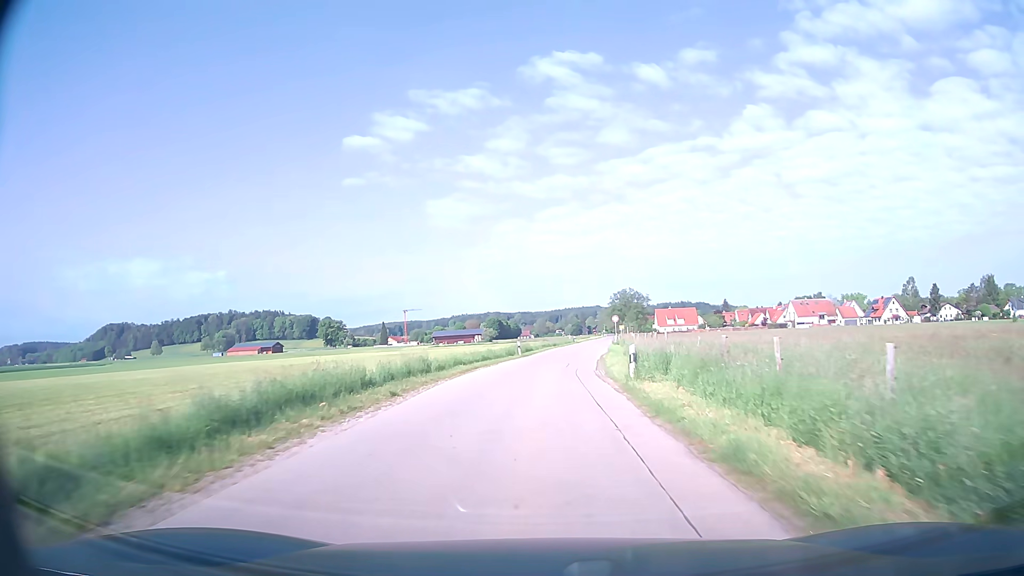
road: unclassified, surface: asphalt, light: Day
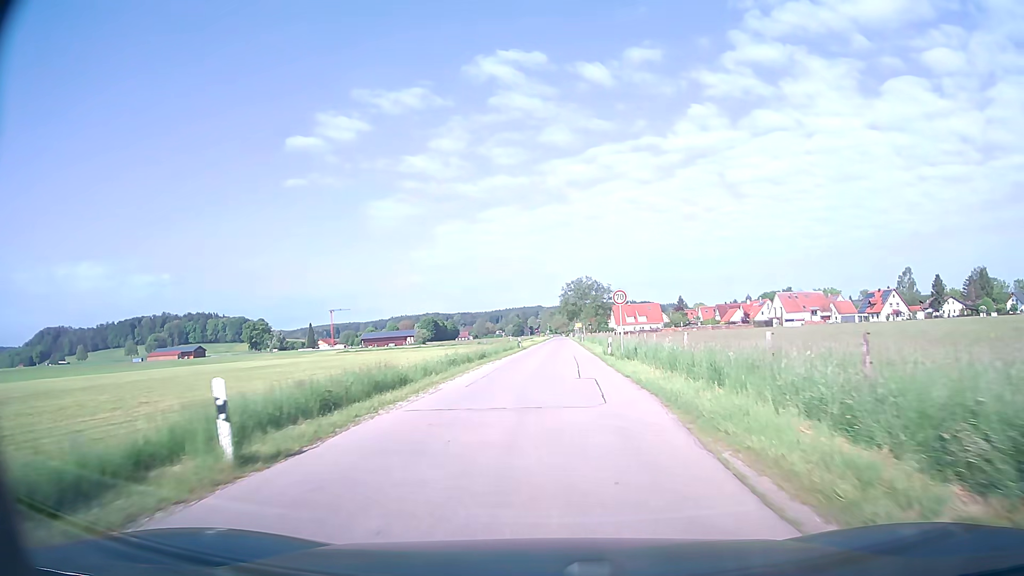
(+1.3, +35.8) m; +5°
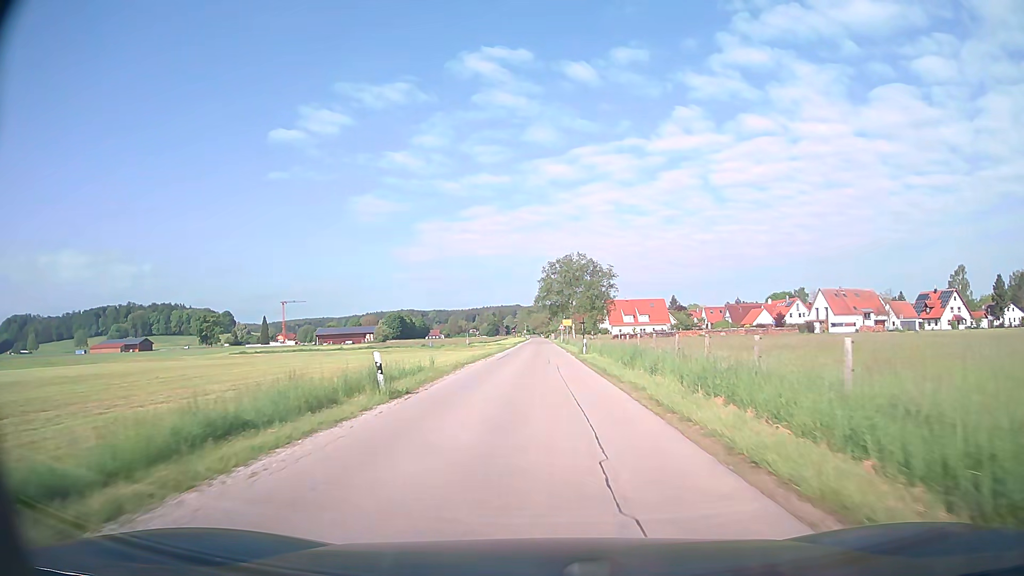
(+0.7, +42.3) m; +1°
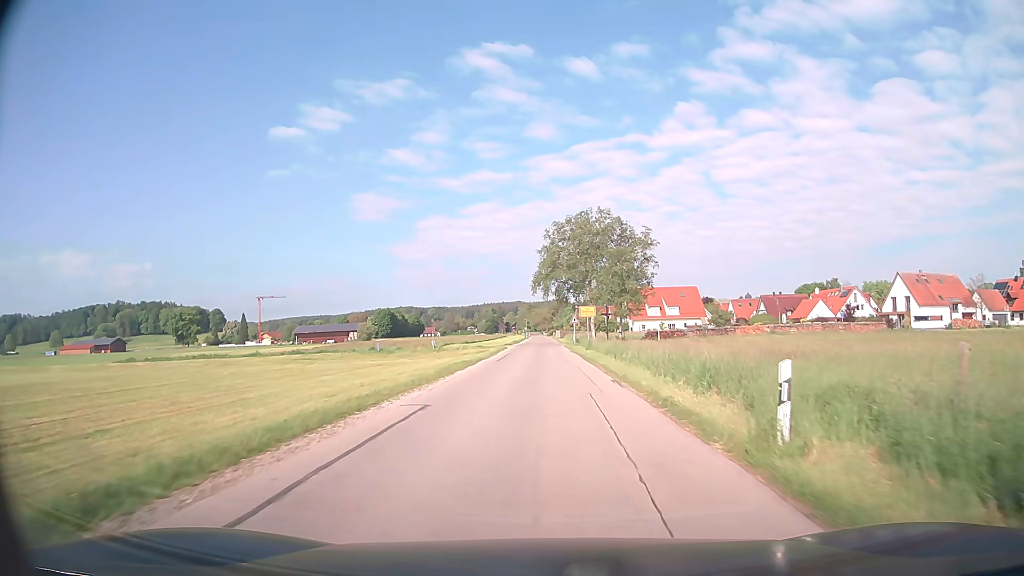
(-0.1, +32.4) m; 0°
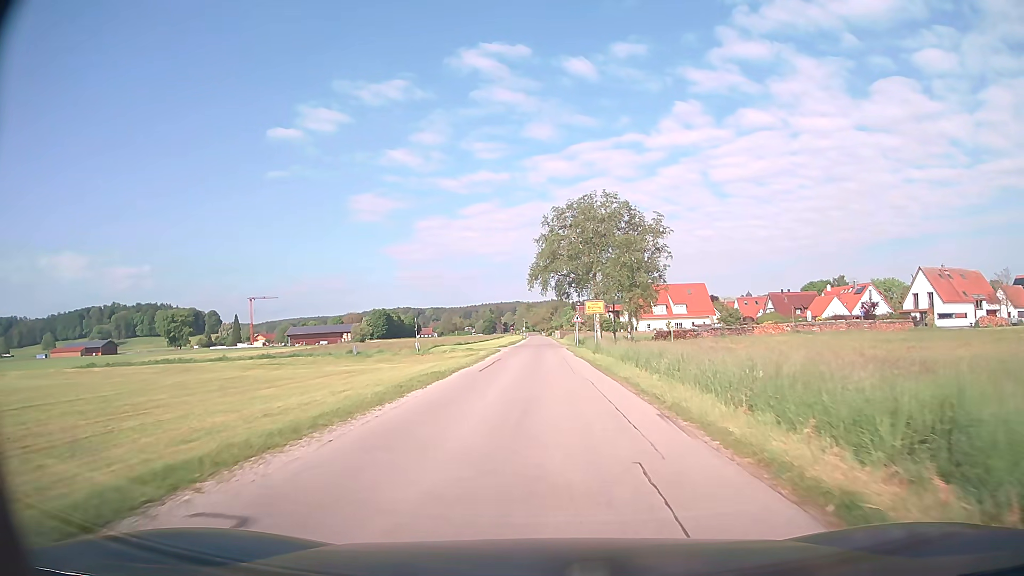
(0.0, +7.7) m; 0°
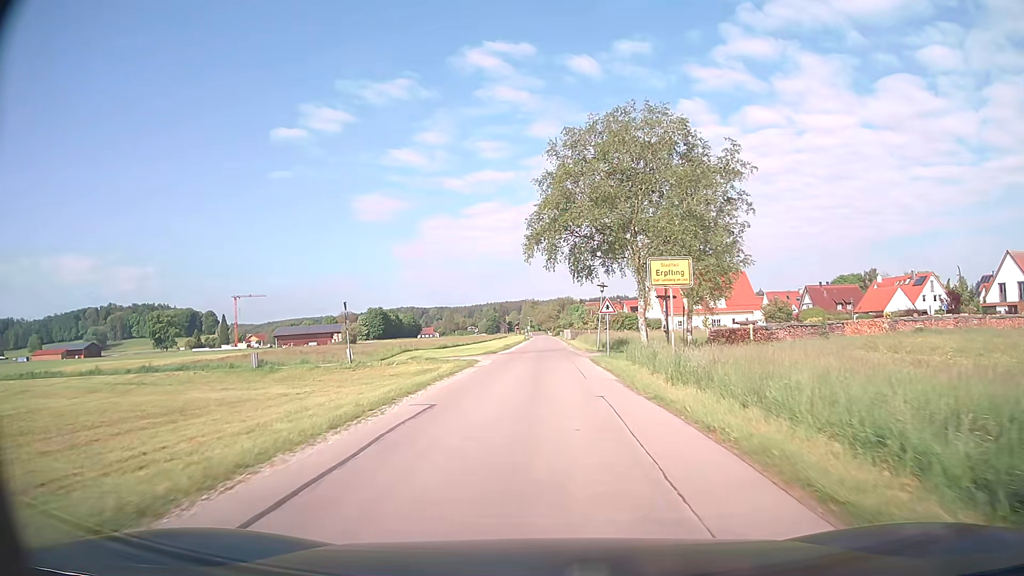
(-0.1, +21.8) m; -1°
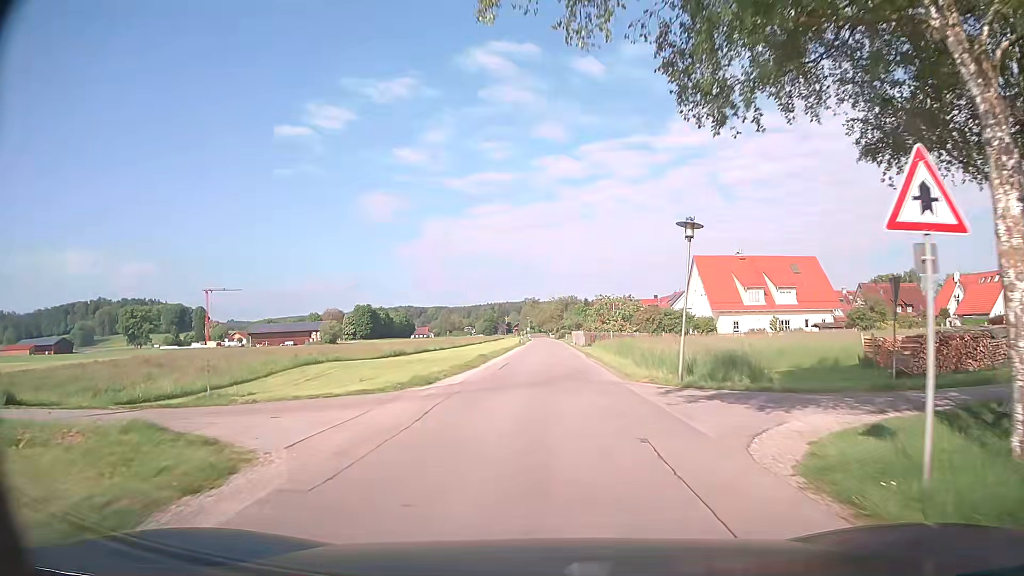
(-0.1, +26.8) m; 0°
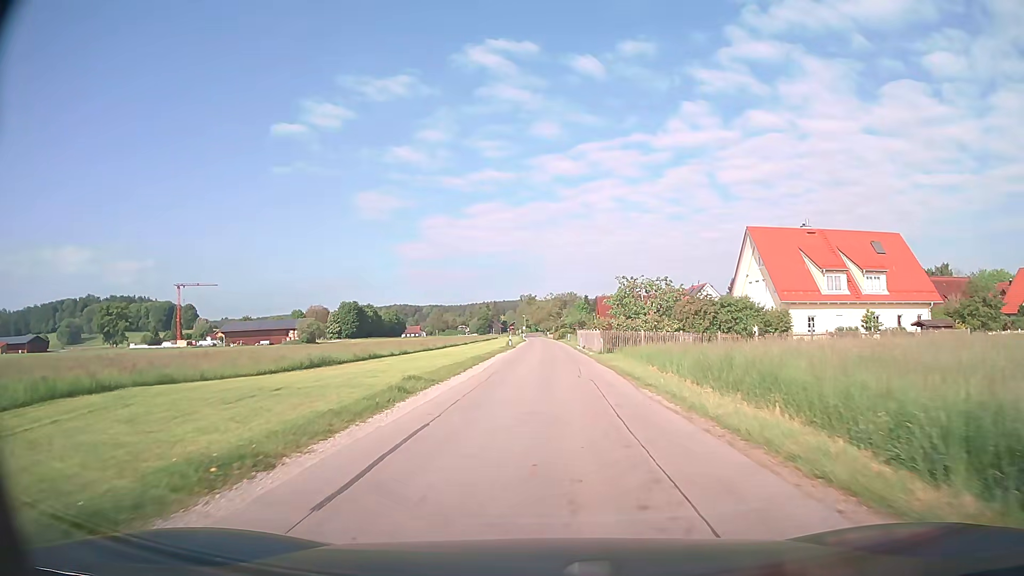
(0.0, +20.0) m; 0°
(0, +10) (0, +20) (0, +30) (0, +40) (+1, +50) (+1, +60) (+1, +70) (0, +80) (0, +90) (0, +100) m
